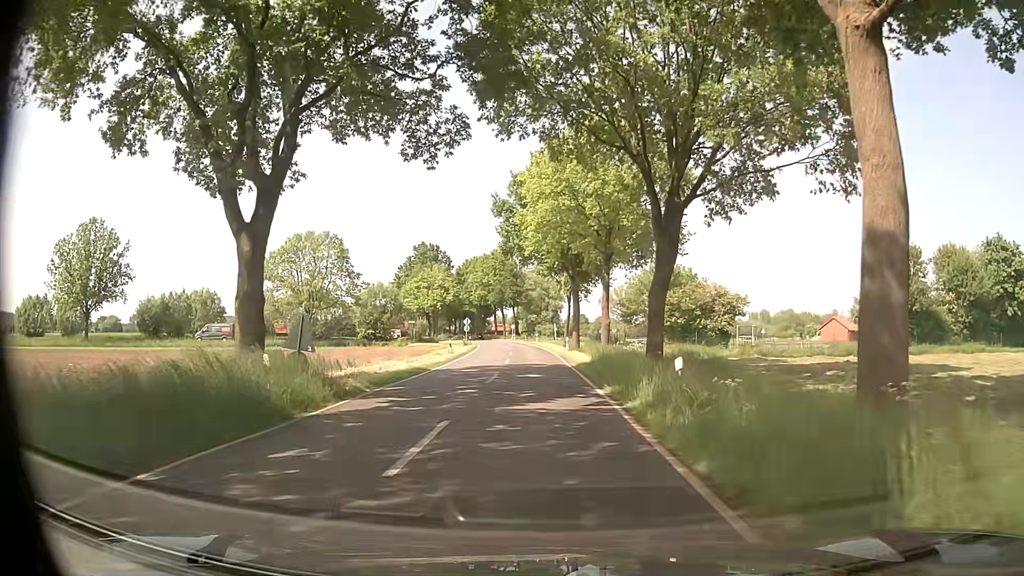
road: tertiary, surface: asphalt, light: Day
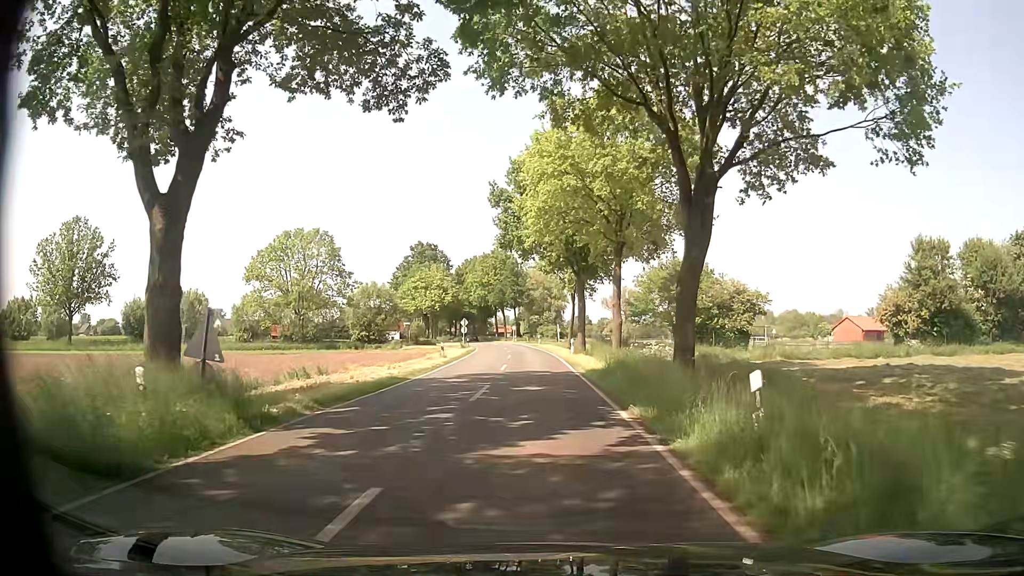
(0.0, +4.5) m; 0°
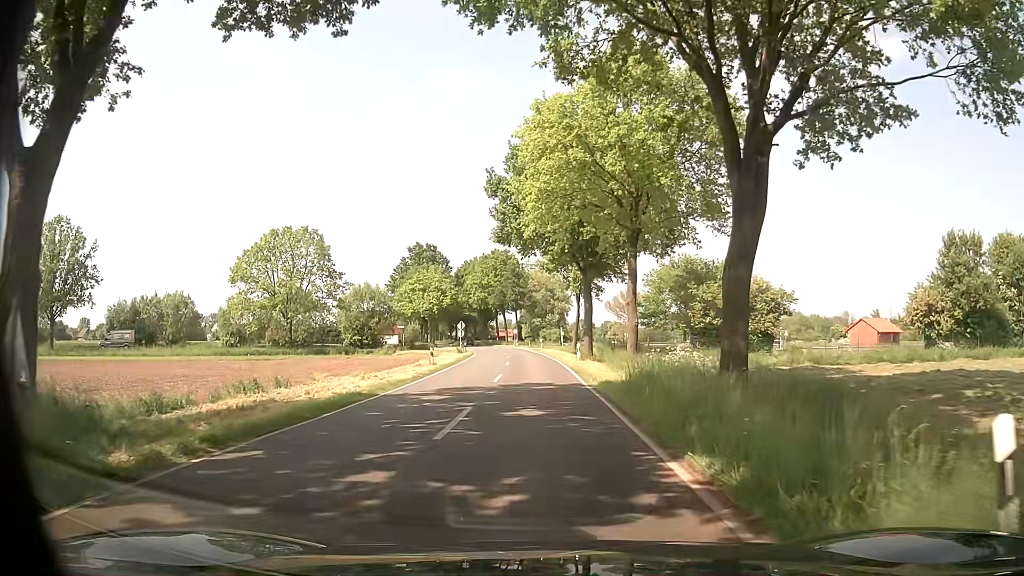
(0.0, +4.7) m; 0°
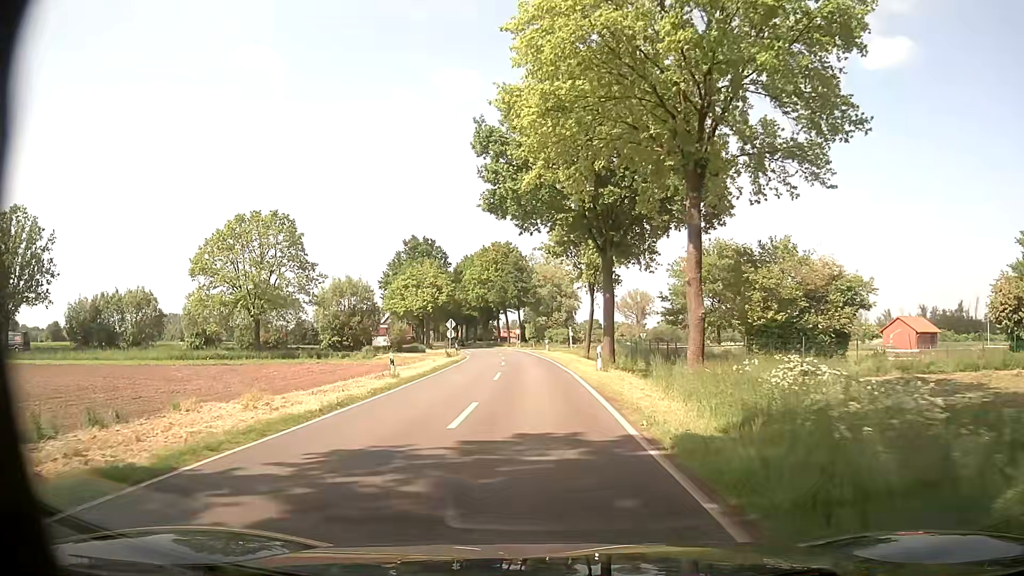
(-0.1, +10.6) m; -1°
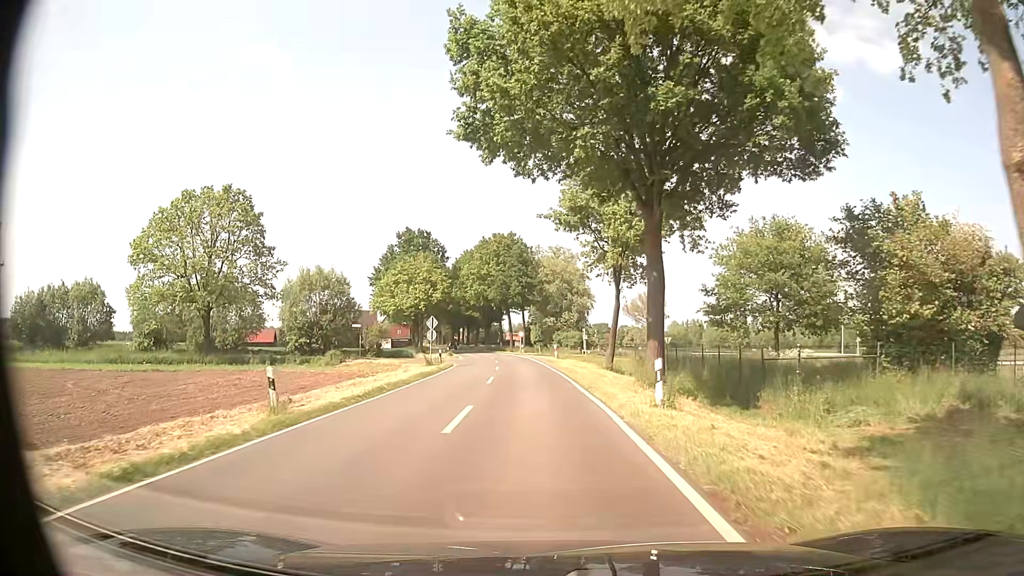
(-0.1, +12.1) m; -1°
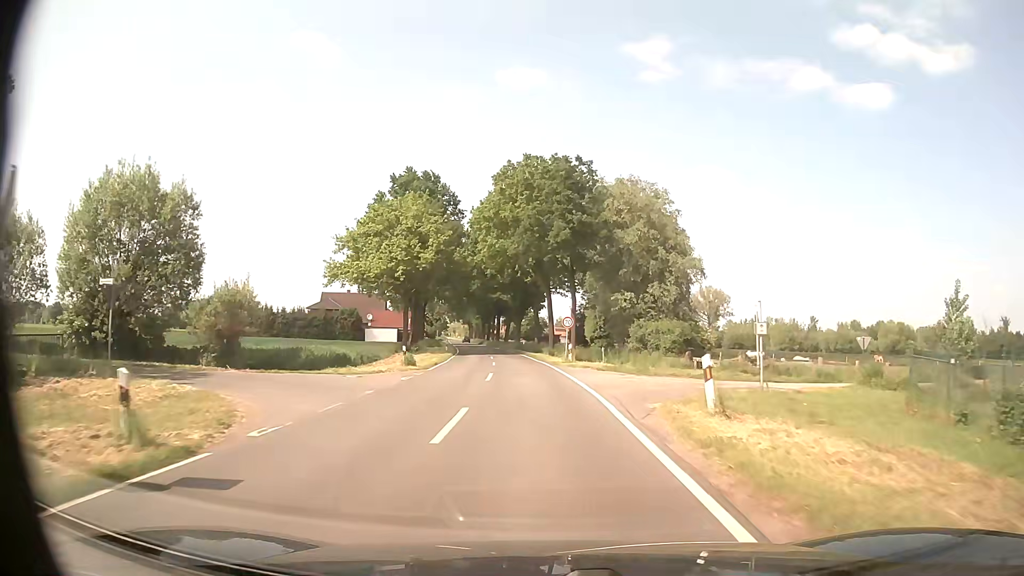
(-0.9, +36.9) m; -3°
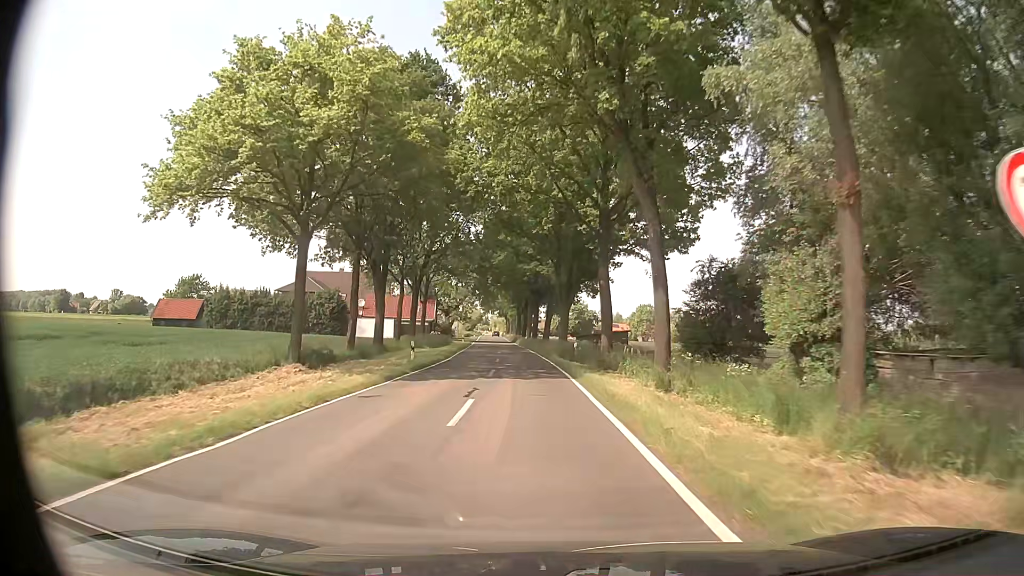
(-1.3, +34.0) m; -4°
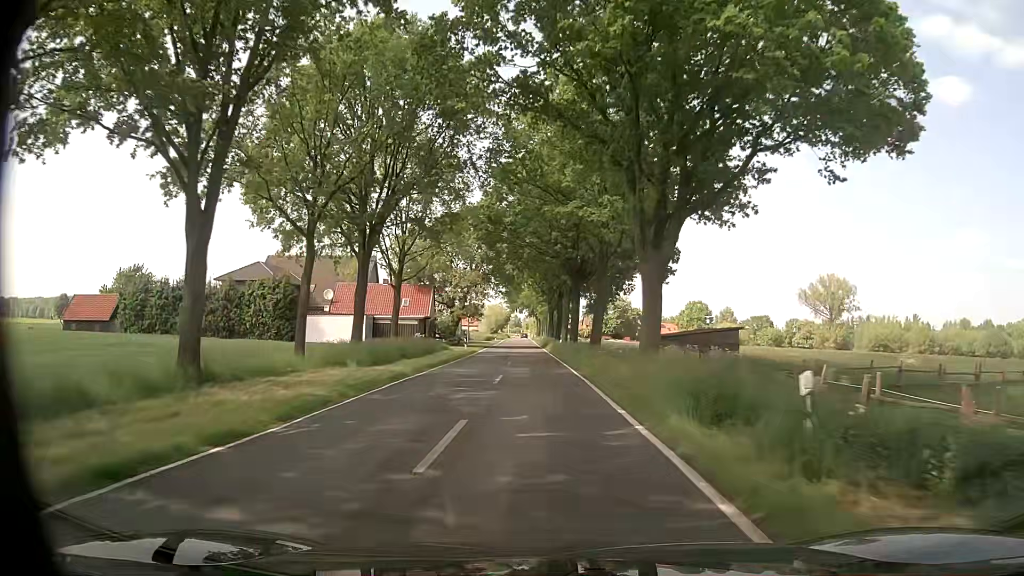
(-0.8, +27.1) m; -3°
(0, +10) (0, +20) (0, +30) (-1, +40) (-1, +50) (-1, +60) (-1, +70) (-2, +80) (-2, +90) (-3, +100) m
